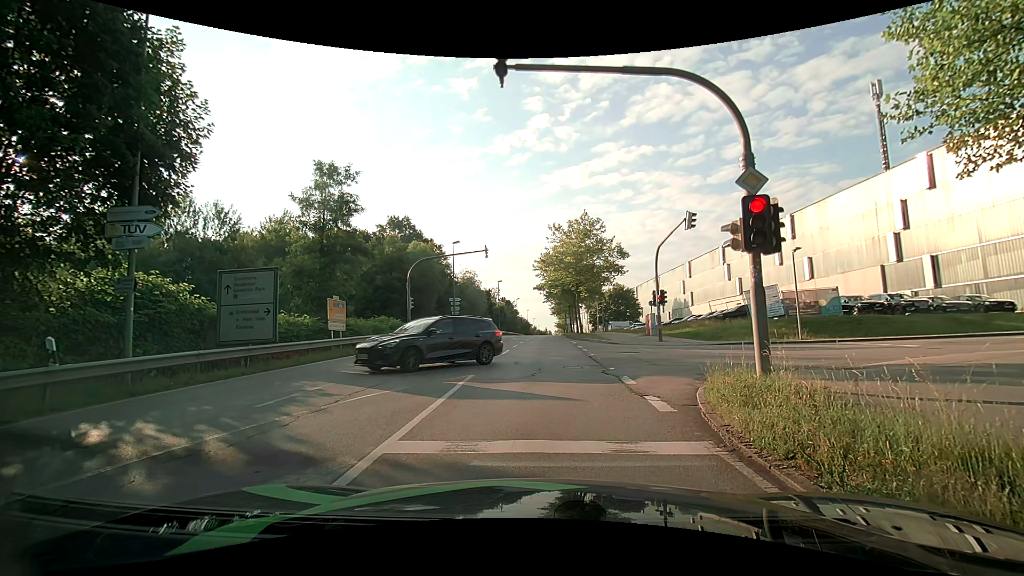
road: secondary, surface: asphalt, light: Day
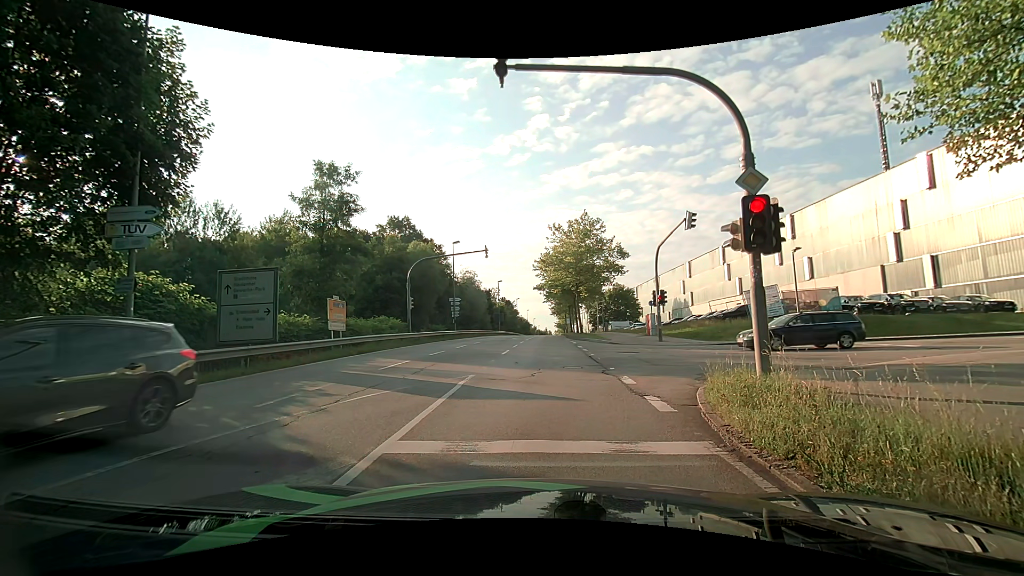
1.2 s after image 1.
(0.0, 0.0) m; 0°
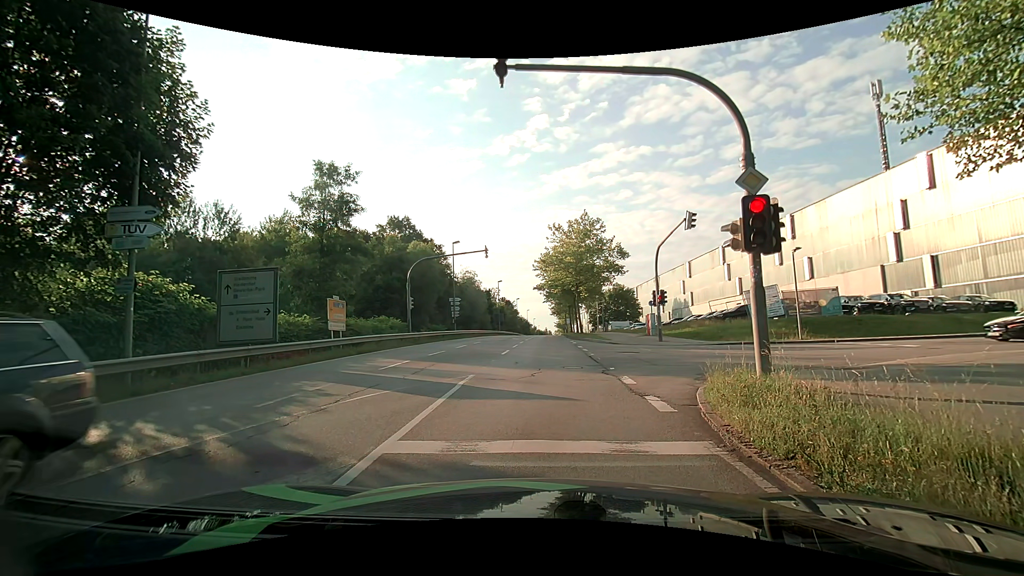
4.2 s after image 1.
(0.0, 0.0) m; 0°
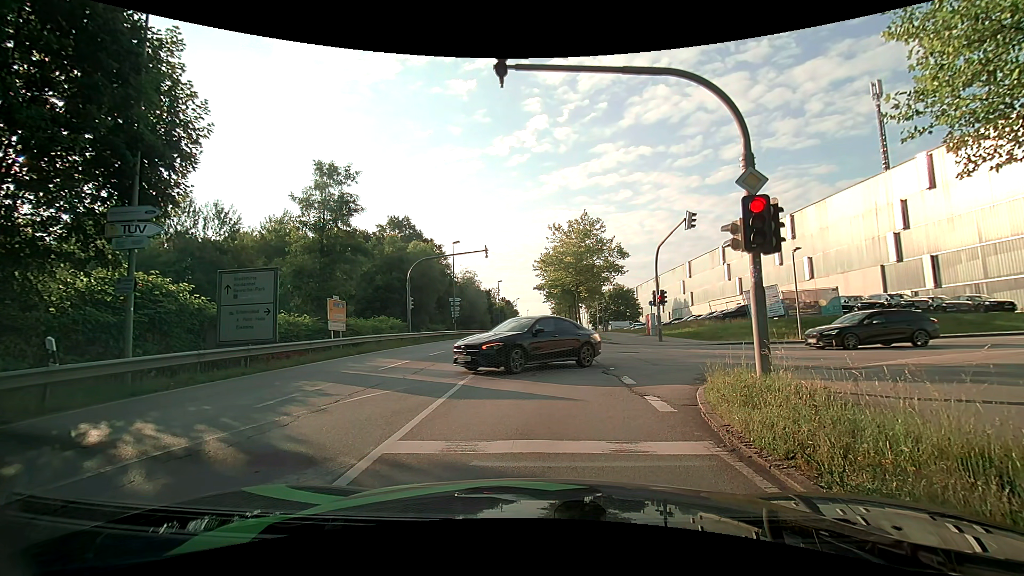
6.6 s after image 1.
(0.0, 0.0) m; 0°
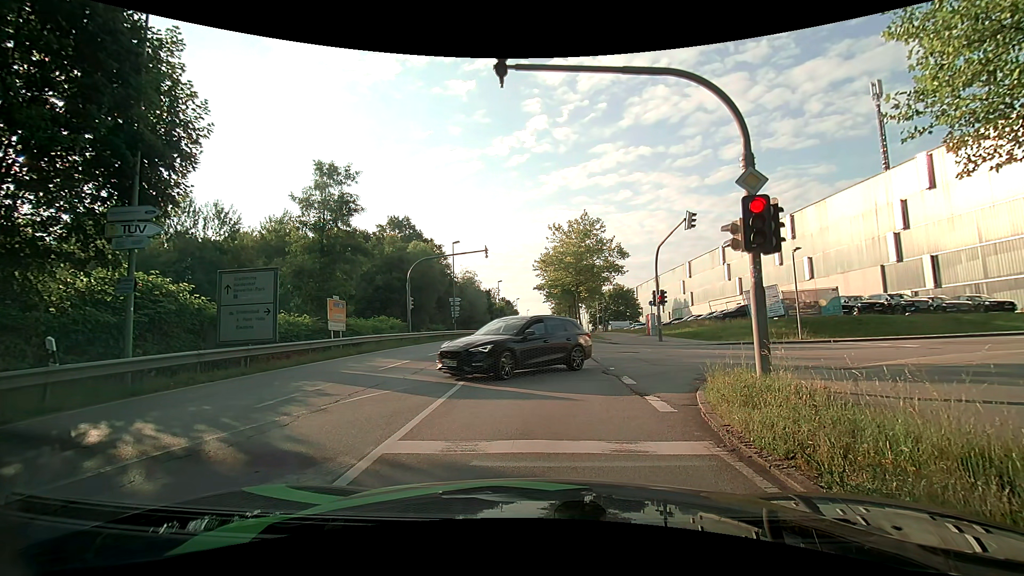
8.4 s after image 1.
(0.0, 0.0) m; 0°
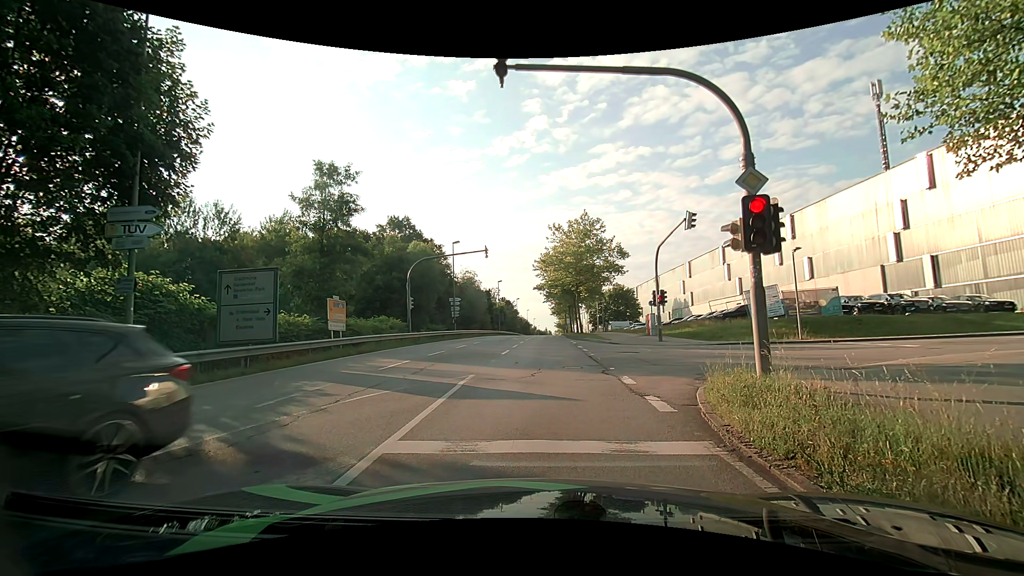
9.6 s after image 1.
(0.0, 0.0) m; 0°
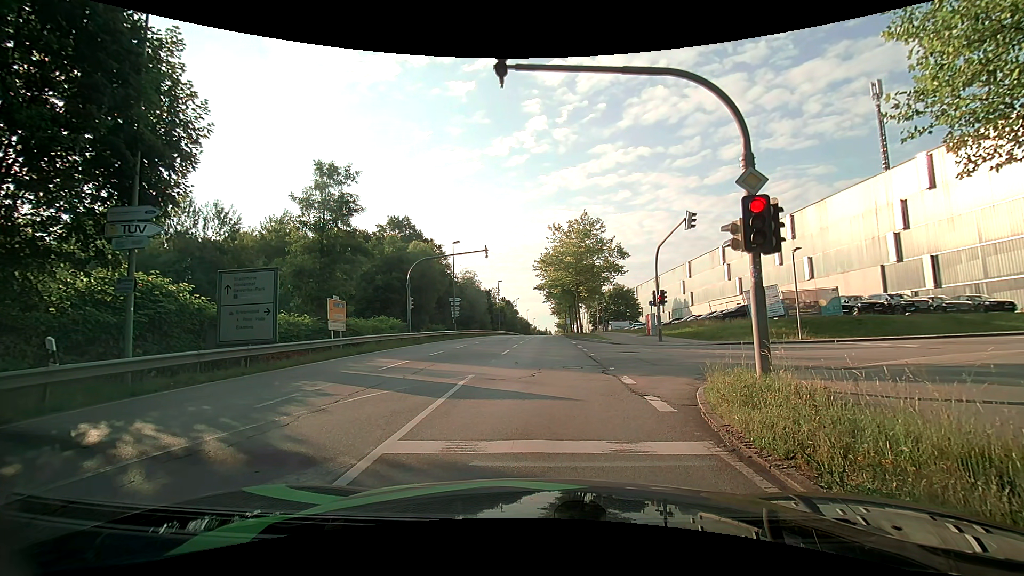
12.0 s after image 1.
(0.0, 0.0) m; 0°
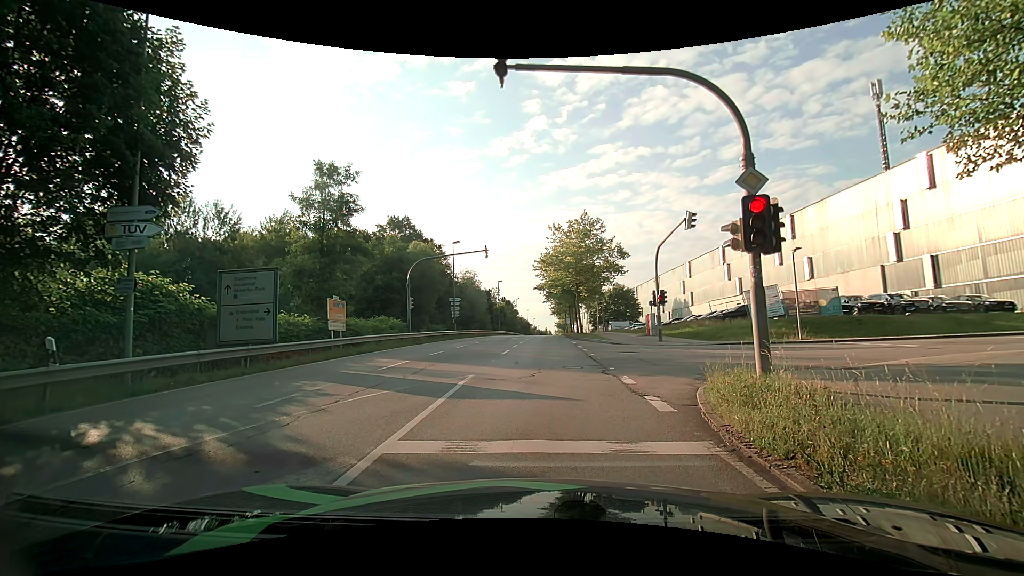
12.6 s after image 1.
(0.0, 0.0) m; 0°
